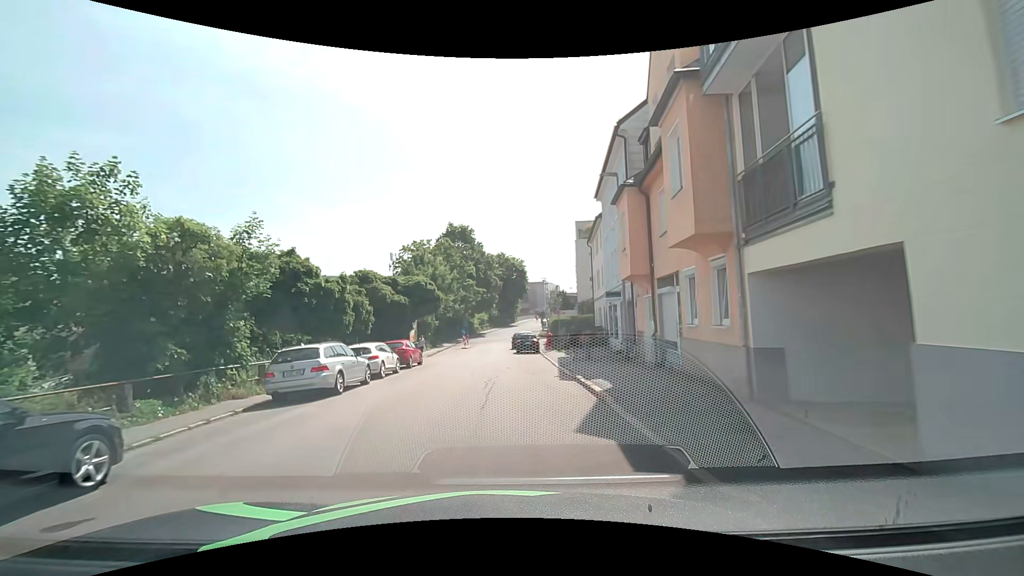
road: residential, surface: asphalt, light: Day
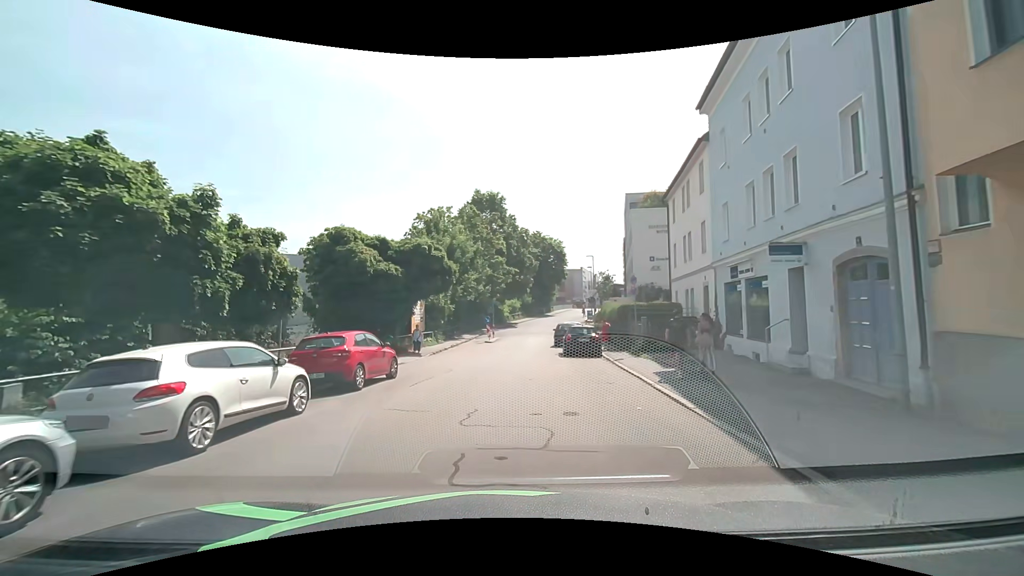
(-0.3, +13.2) m; -3°
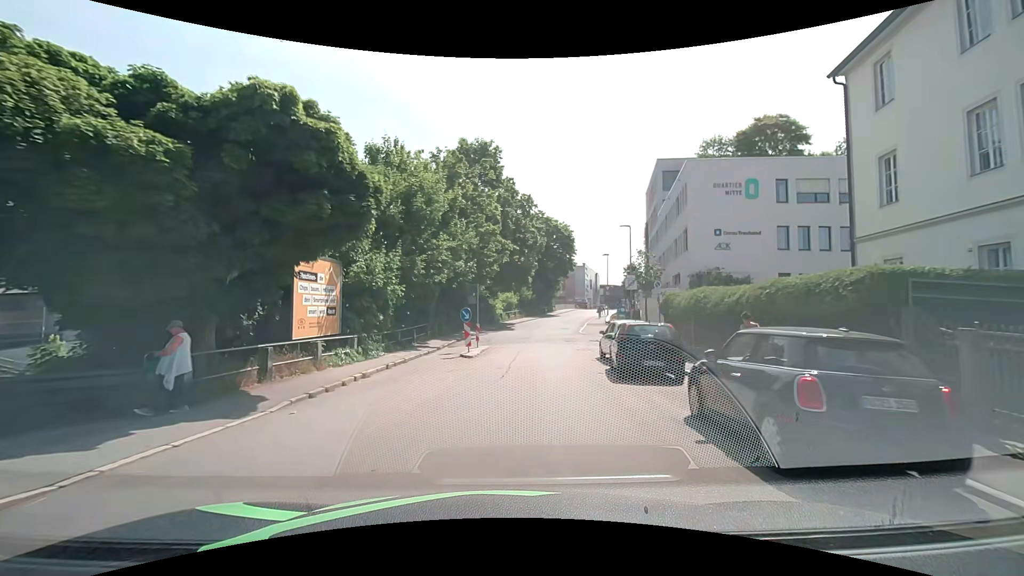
(-0.2, +17.8) m; 0°
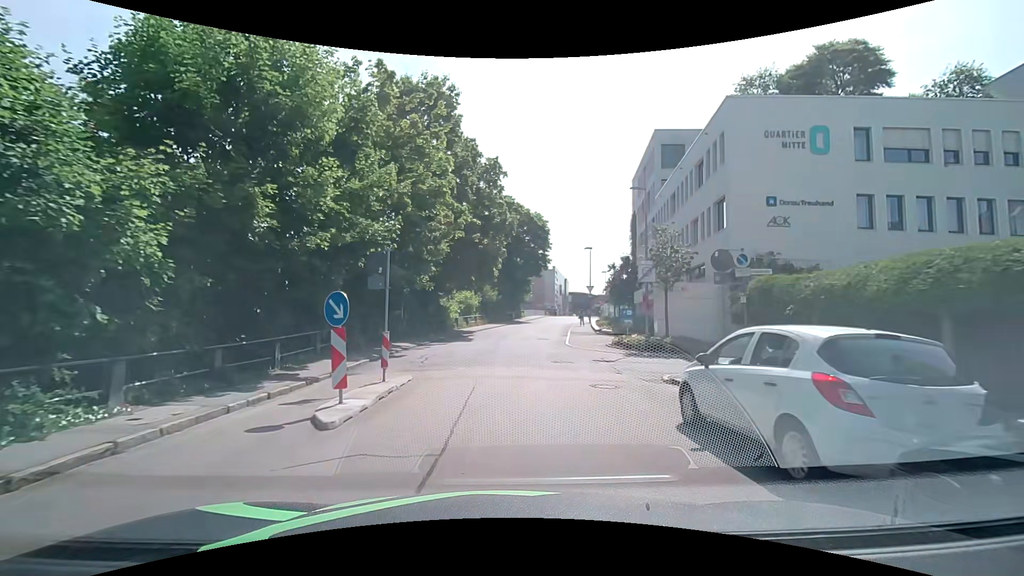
(+0.6, +12.3) m; +6°
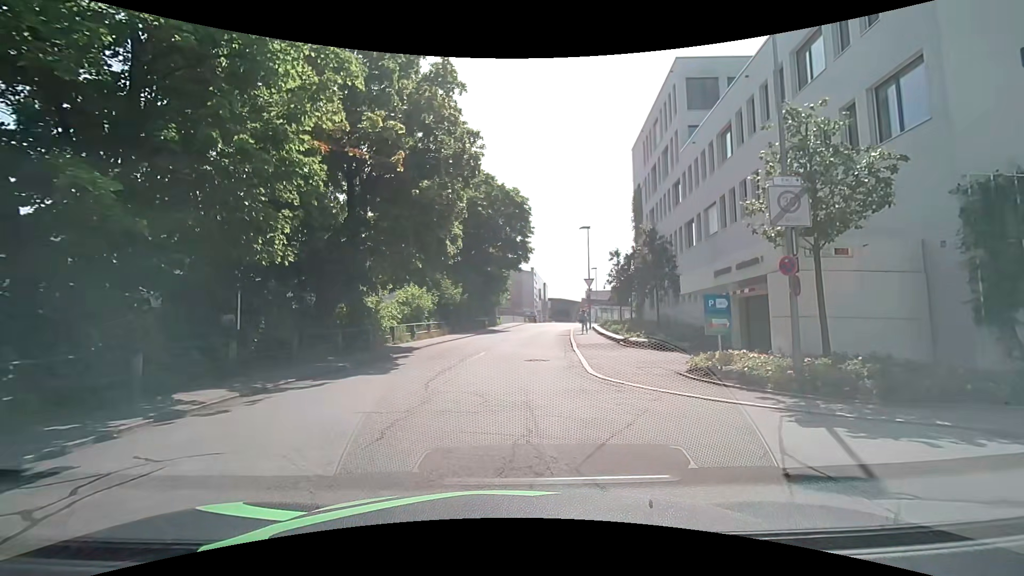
(+0.2, +14.0) m; +2°
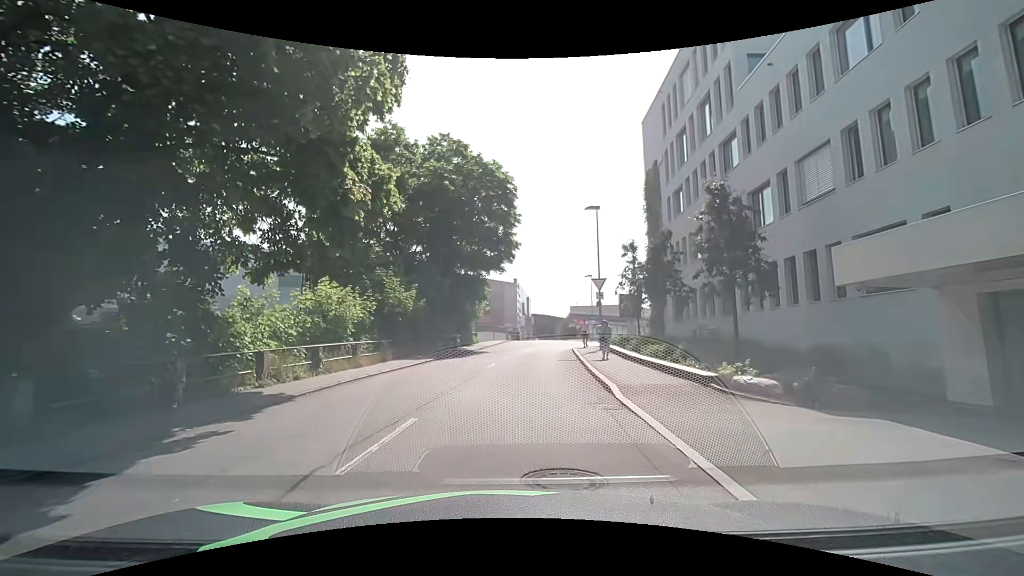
(+0.2, +11.8) m; +1°
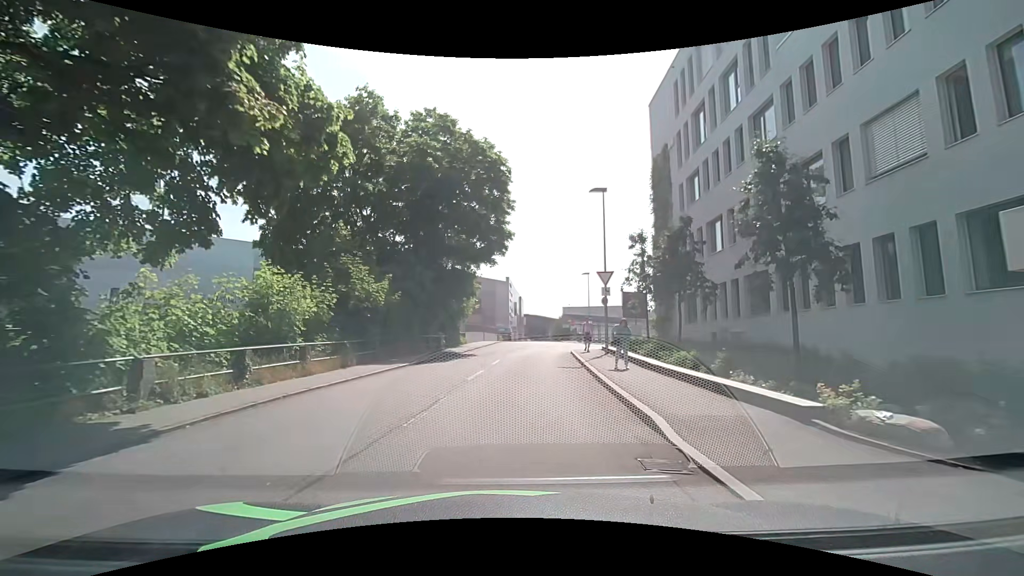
(+0.1, +4.0) m; +2°
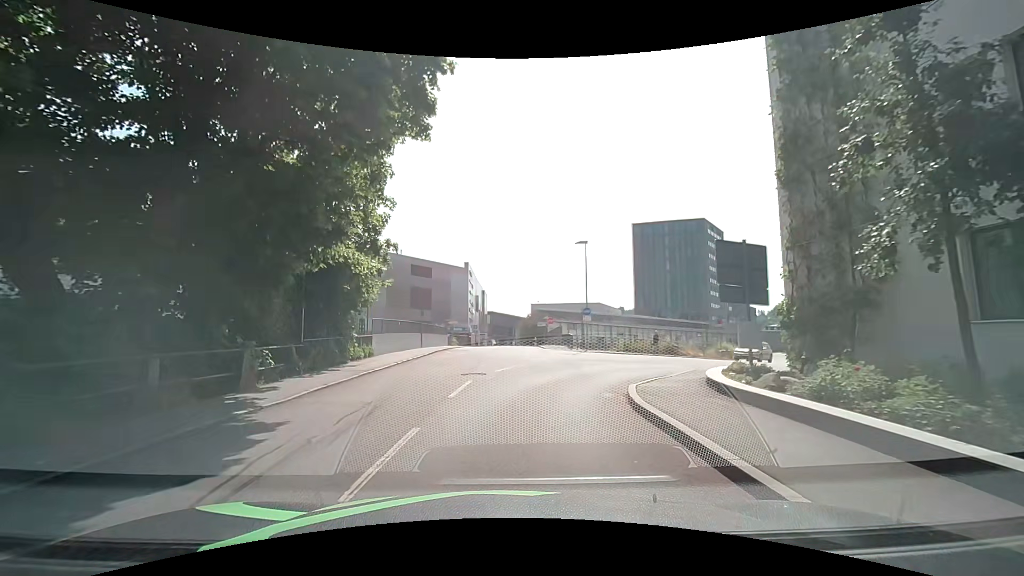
(+0.6, +20.8) m; +3°
(0, +10) (+4, +19) (+11, +26) (+19, +32) (+24, +41) (+28, +50) (+33, +58) (+38, +67) (+44, +75) (+50, +83) m
